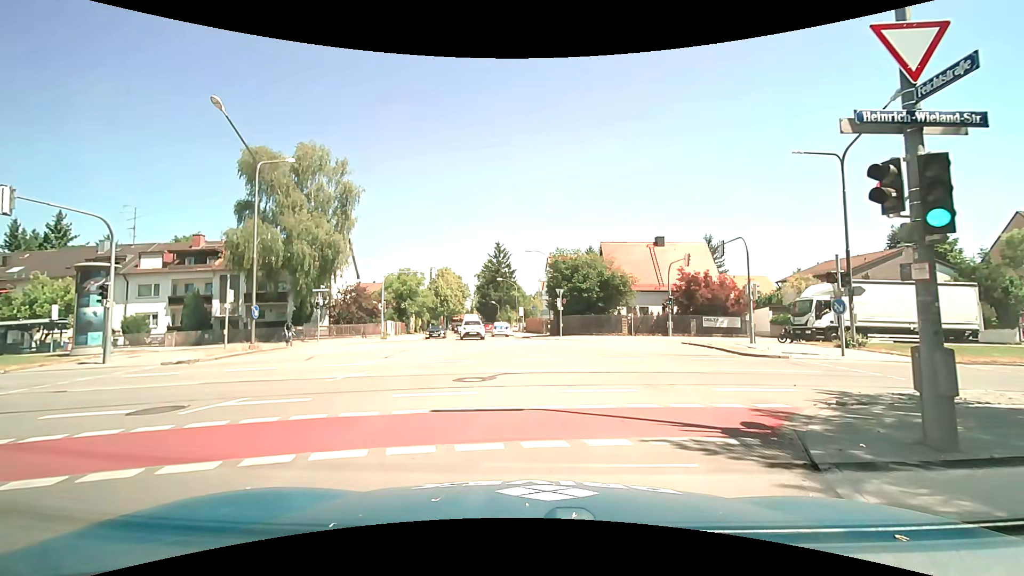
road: residential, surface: asphalt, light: Day
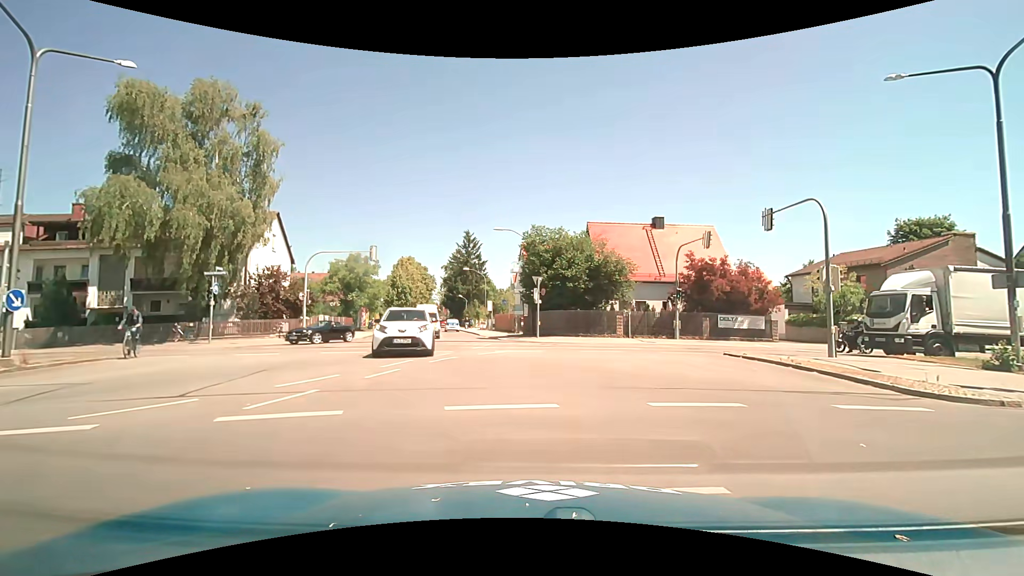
(-0.1, +9.5) m; +1°
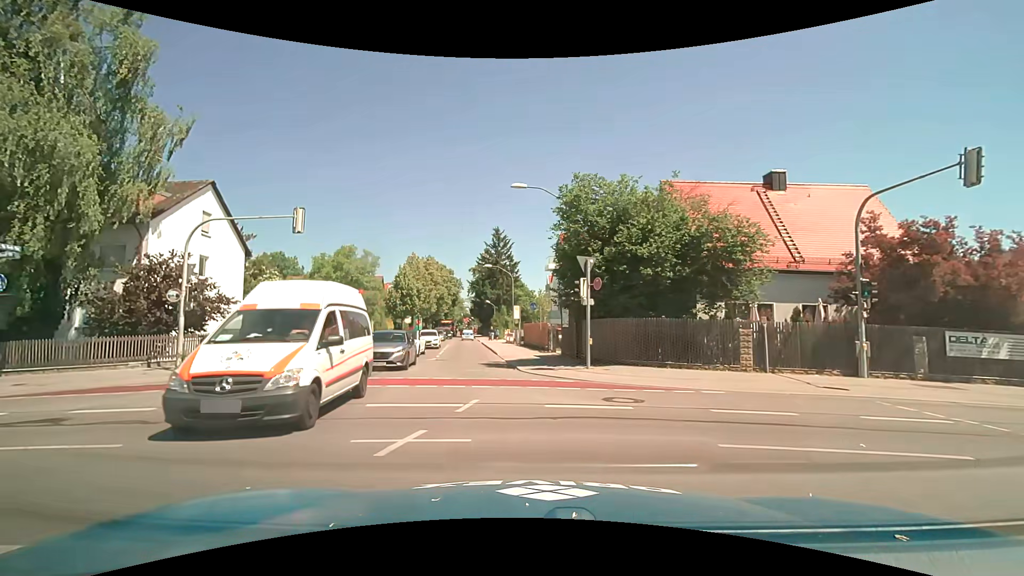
(+0.1, +14.8) m; -4°
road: tertiary
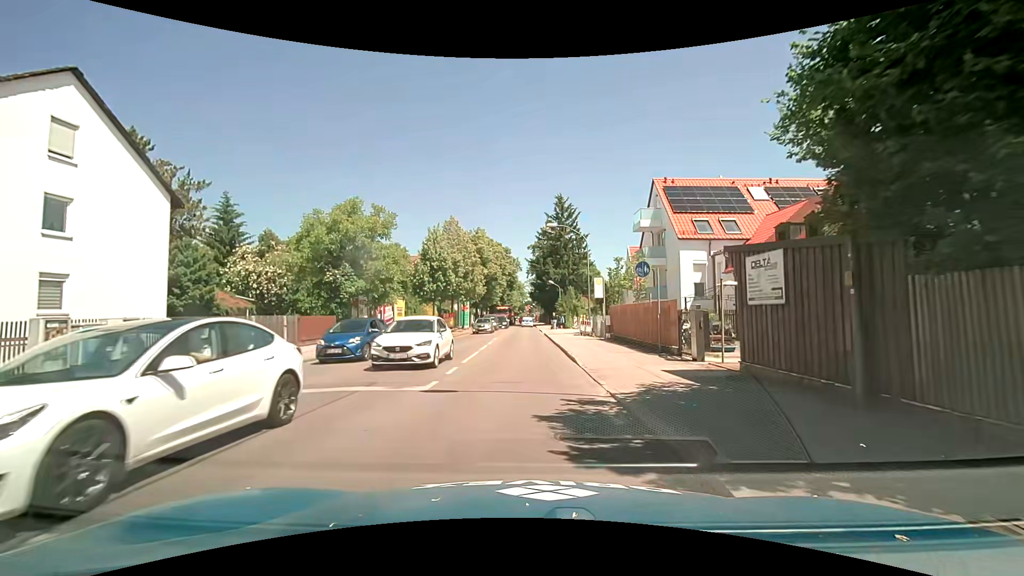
(-1.3, +15.4) m; -7°
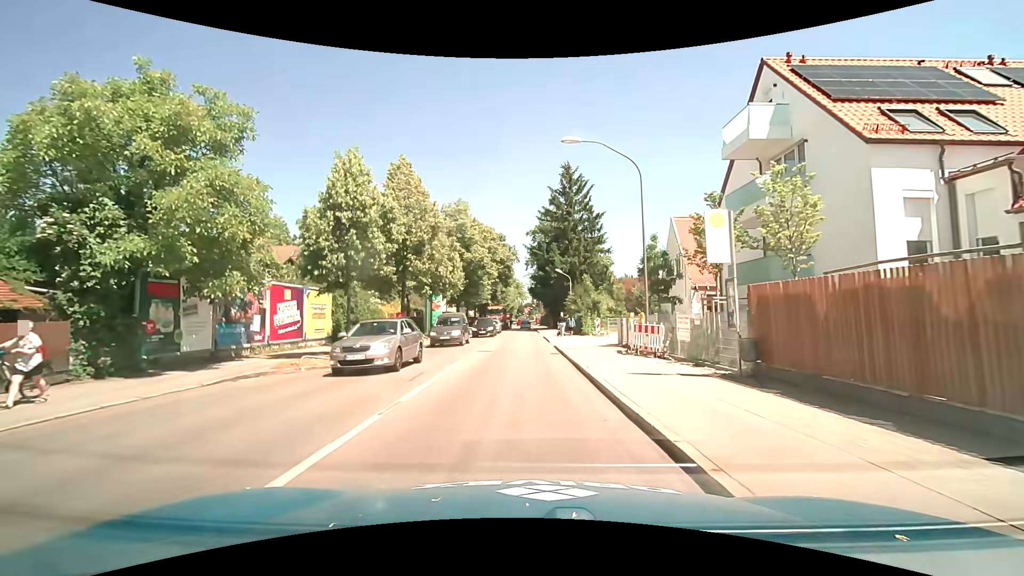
(-0.1, +17.7) m; 0°
